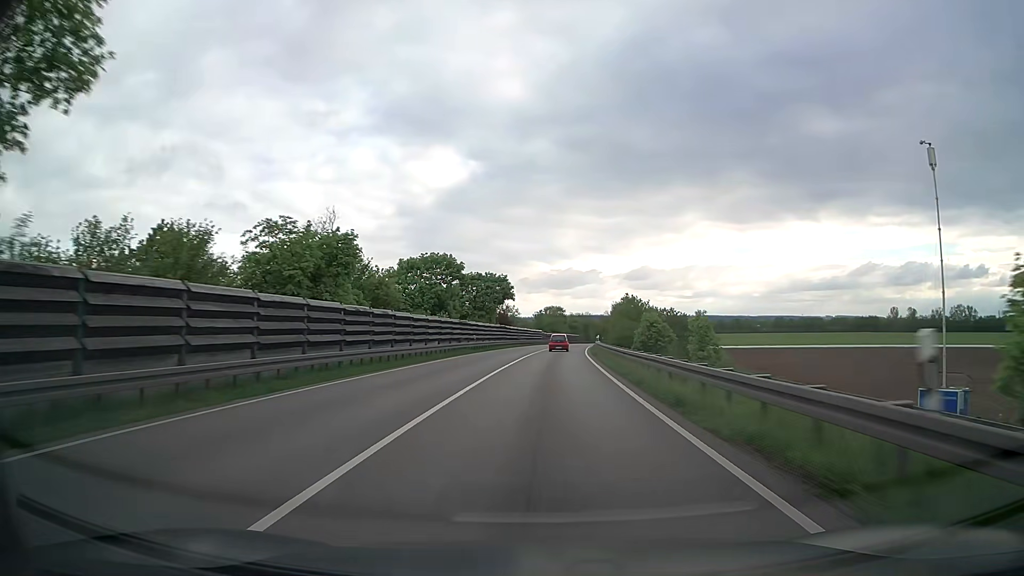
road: trunk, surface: asphalt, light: Day
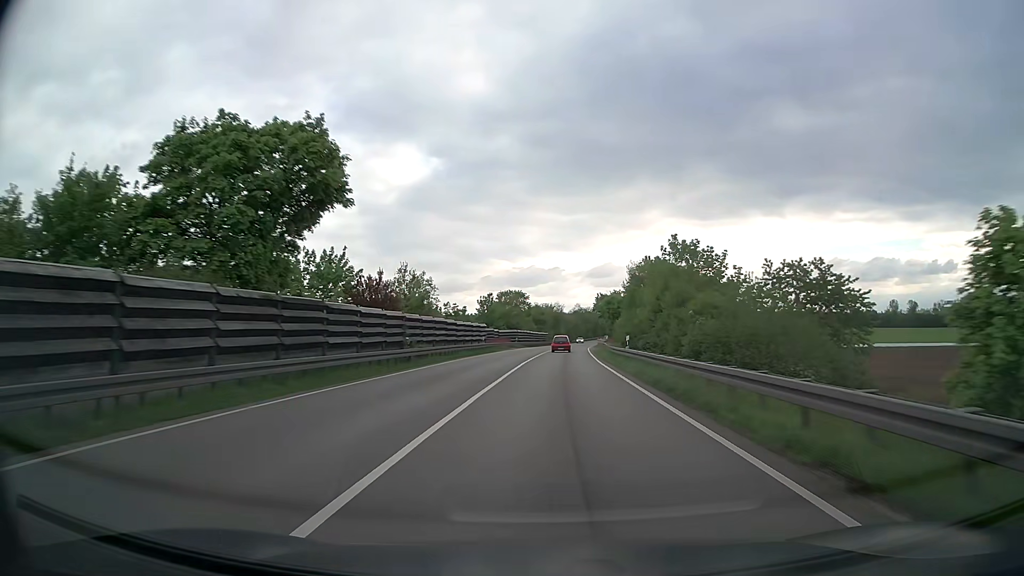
(+1.7, +59.1) m; +3°
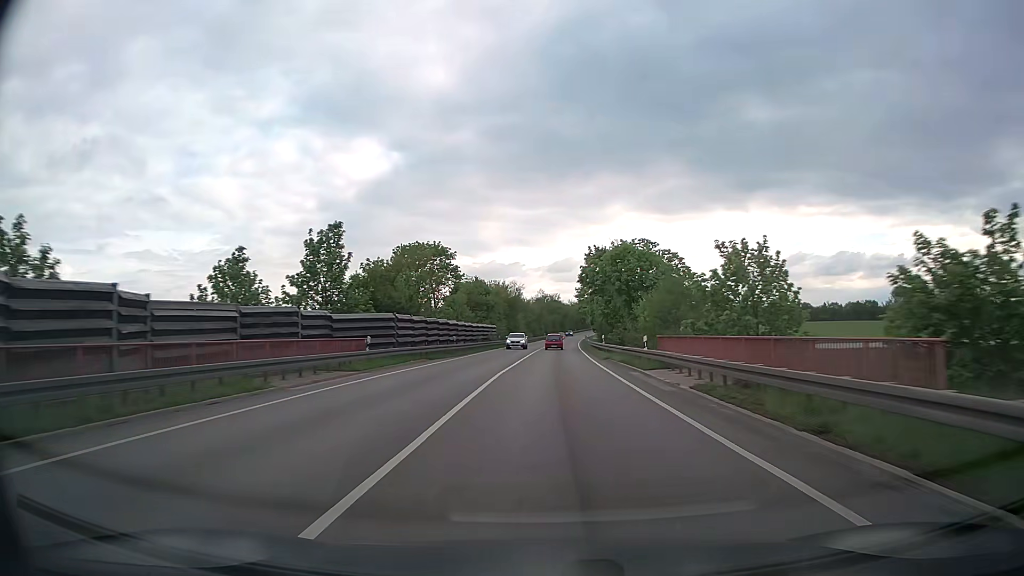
(+1.9, +61.0) m; +3°
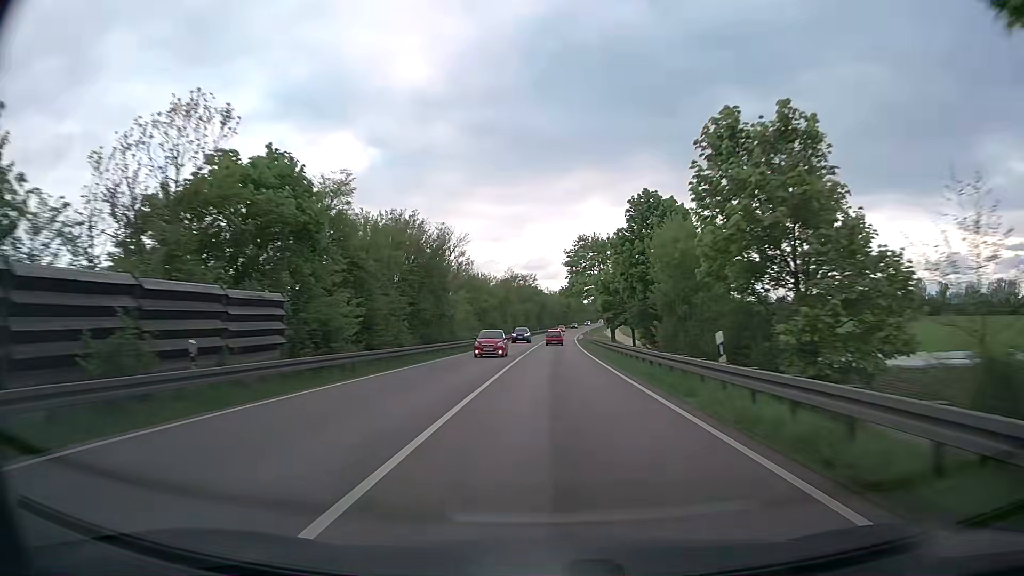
(+1.2, +62.8) m; +2°
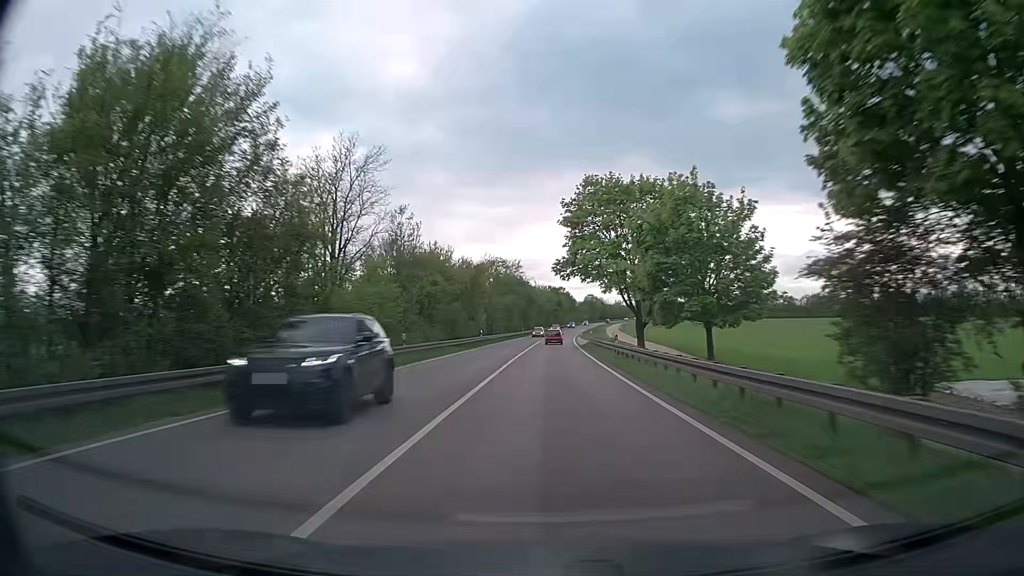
(+0.4, +31.7) m; +1°
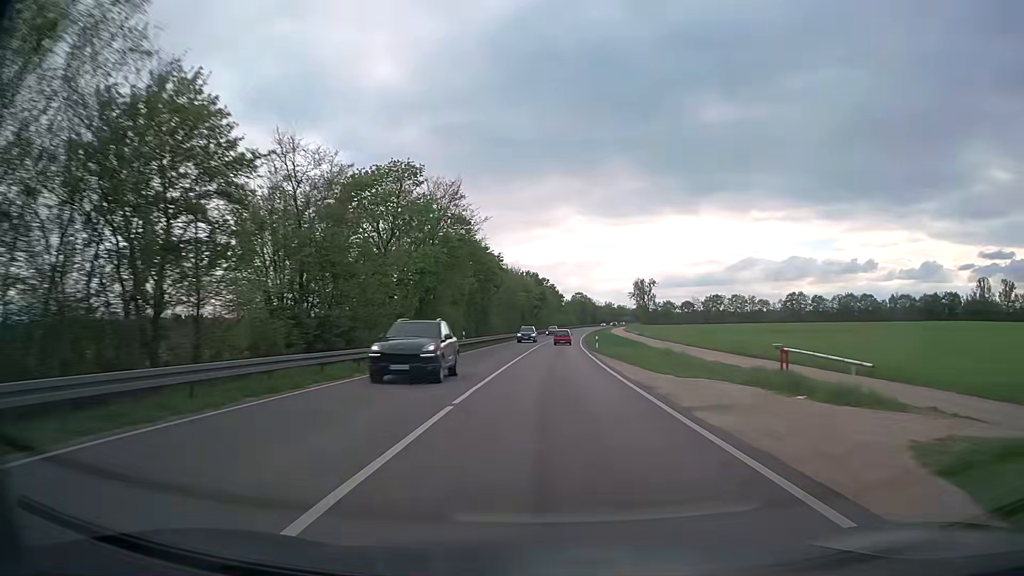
(+0.6, +63.6) m; +1°
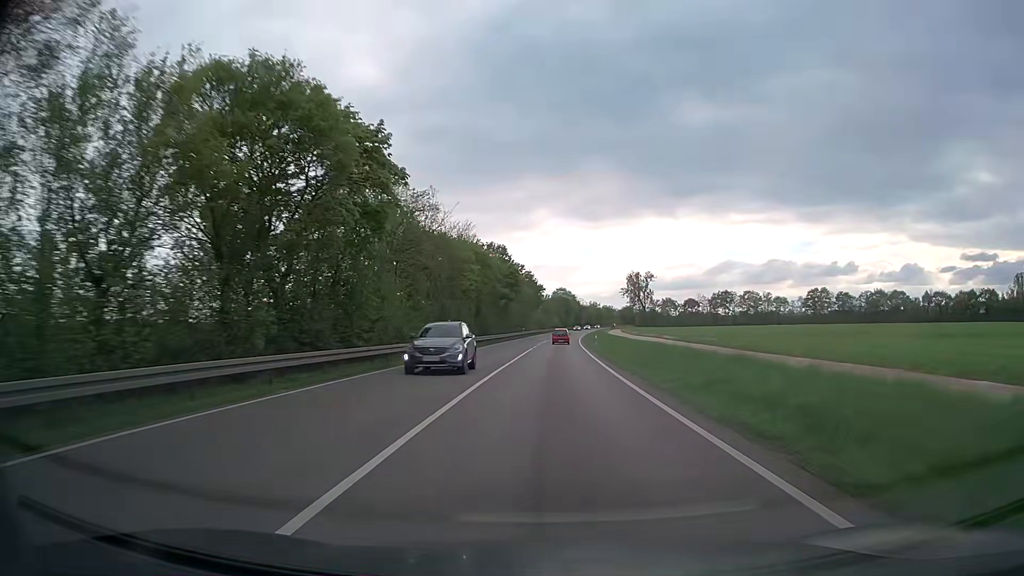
(+0.9, +47.8) m; +2°
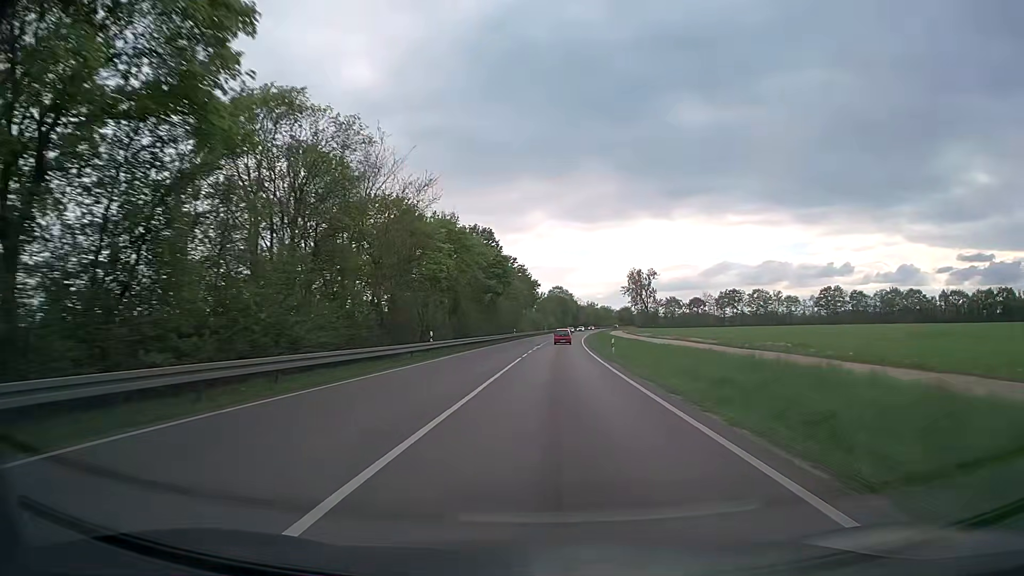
(+0.1, +15.9) m; 0°
(0, +10) (0, +20) (0, +30) (+1, +40) (+1, +50) (+1, +60) (+2, +70) (+2, +80) (+3, +90) (+4, +100) m
